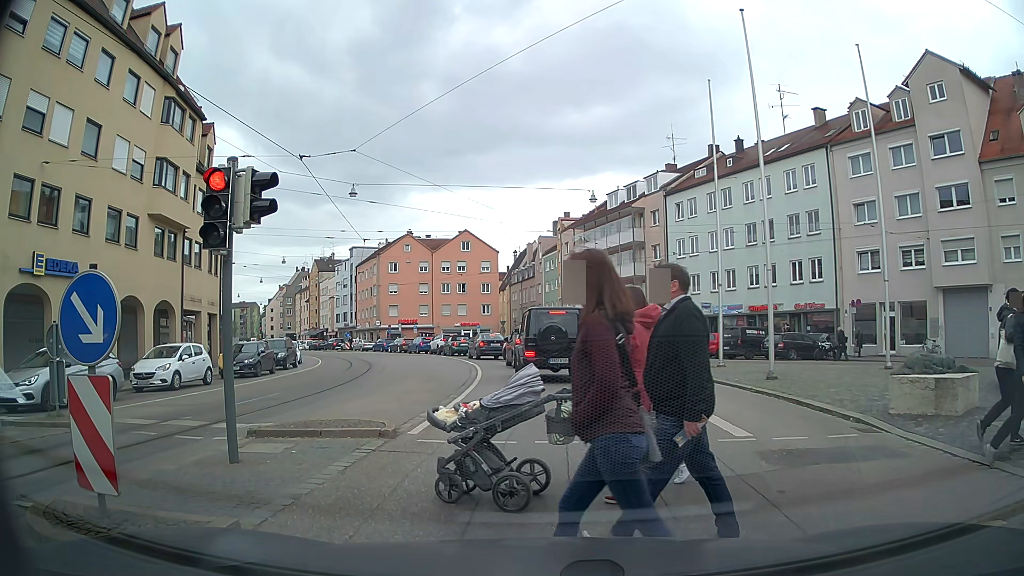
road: tertiary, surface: asphalt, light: Day
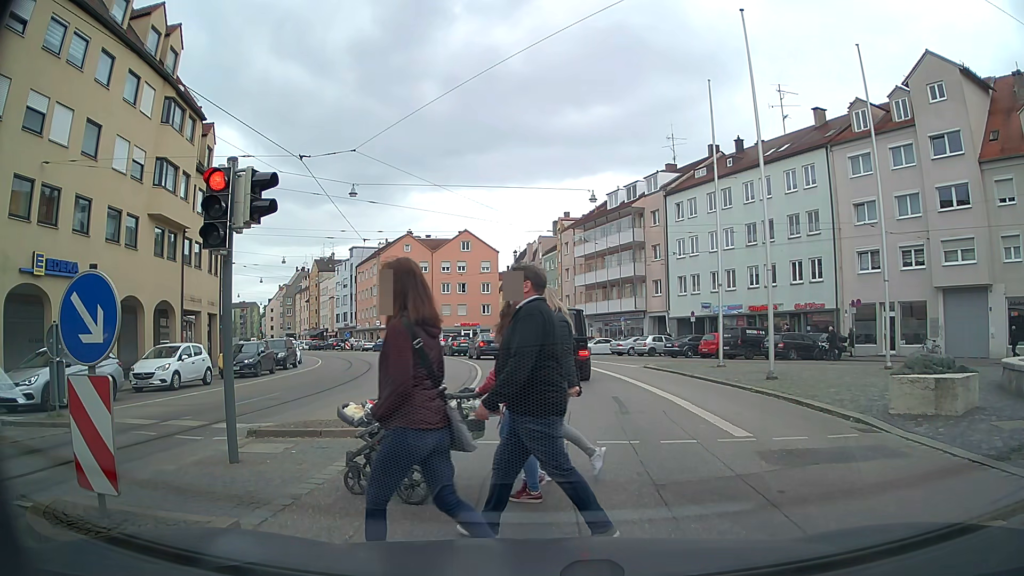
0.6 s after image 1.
(0.0, 0.0) m; 0°
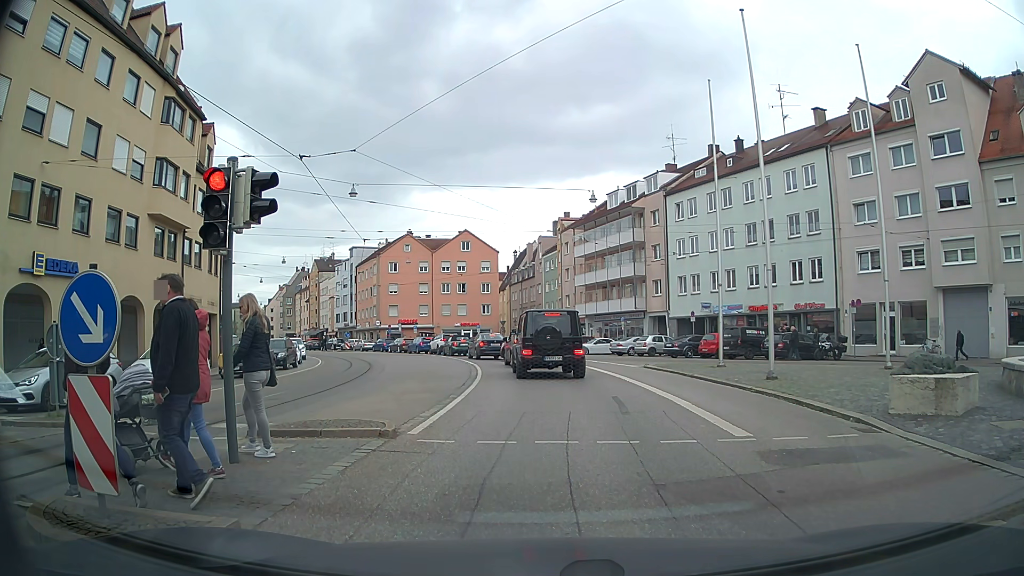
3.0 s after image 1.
(0.0, 0.0) m; 0°
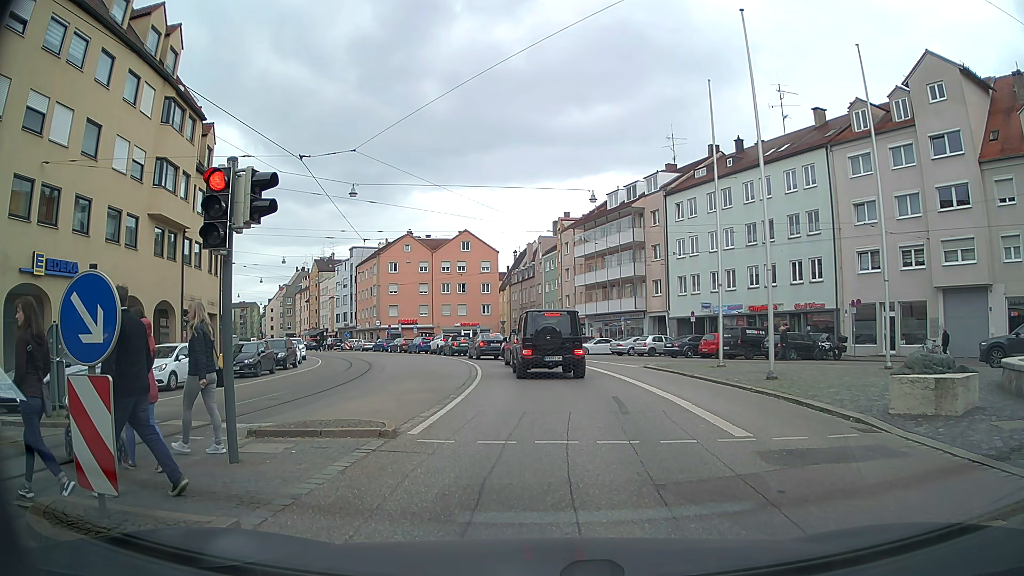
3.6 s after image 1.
(0.0, 0.0) m; 0°
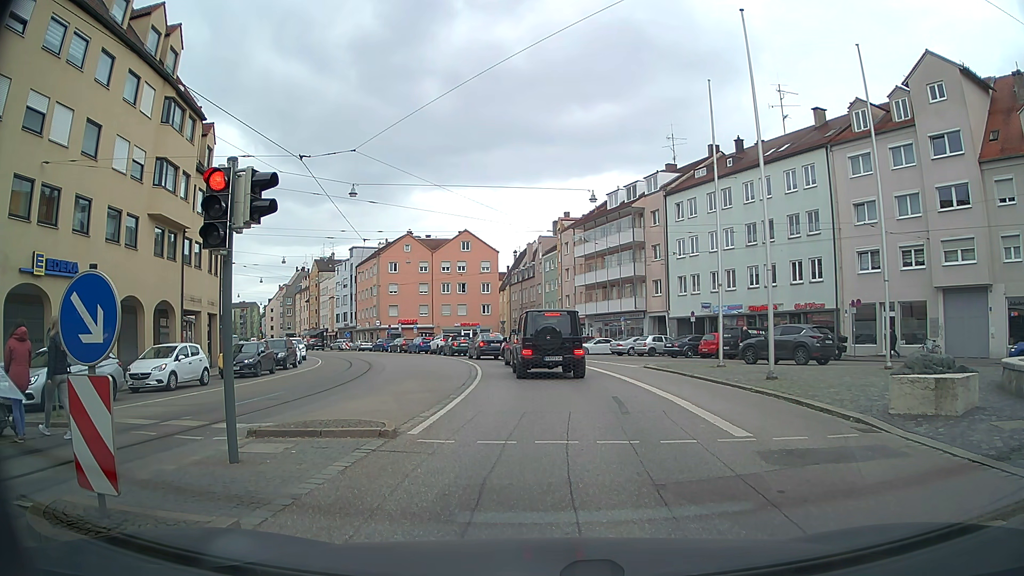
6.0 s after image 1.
(0.0, 0.0) m; 0°
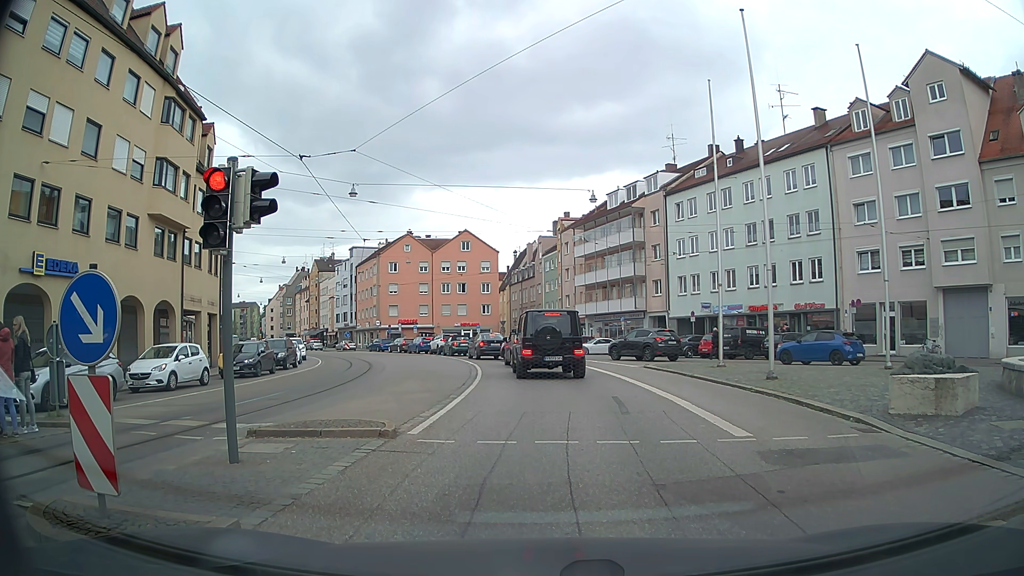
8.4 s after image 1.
(0.0, 0.0) m; 0°
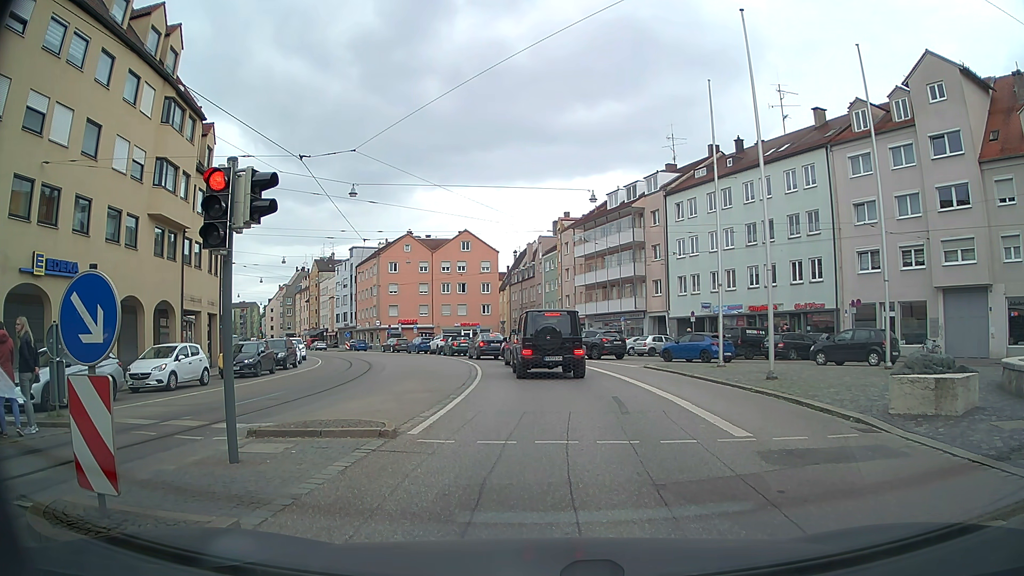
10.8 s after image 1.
(0.0, 0.0) m; 0°
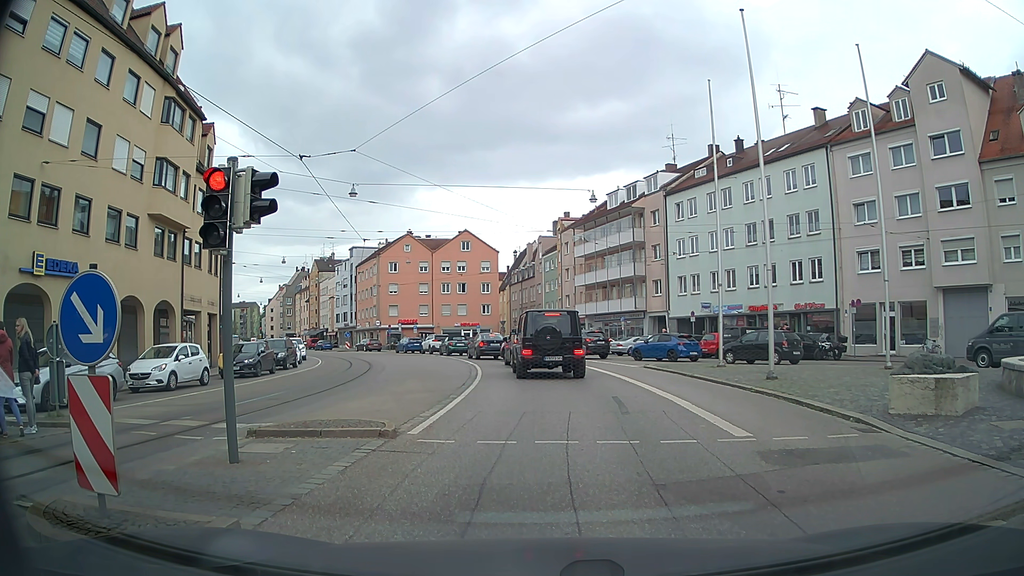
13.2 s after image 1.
(0.0, 0.0) m; 0°
(0, +10) (0, +20) (-1, +30) (-2, +40) (-5, +49) (-9, +59) (-14, +68) (-19, +76) (-24, +84) (-30, +93) m
